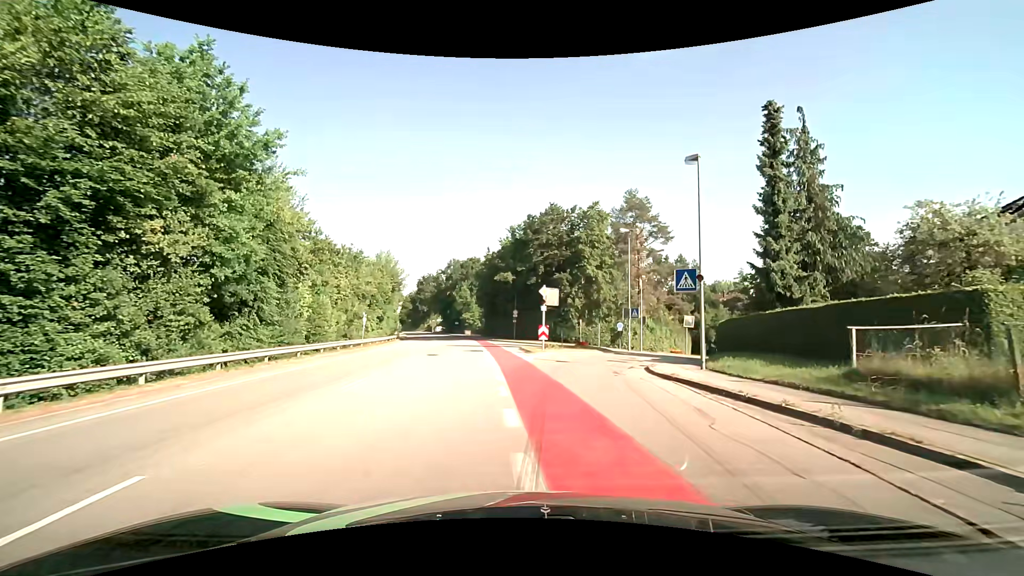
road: unclassified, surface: asphalt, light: Day
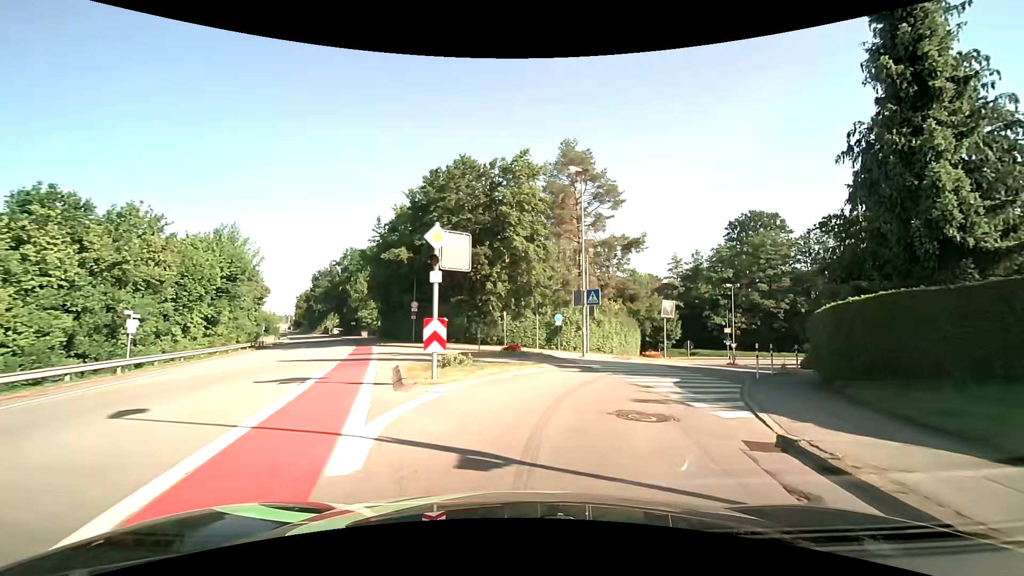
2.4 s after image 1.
(+1.0, +15.9) m; +10°
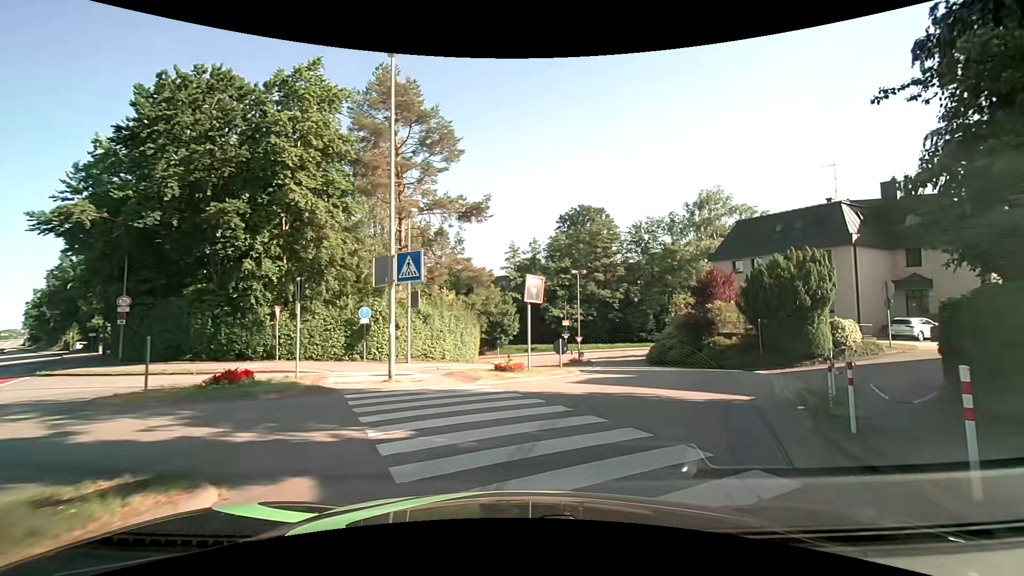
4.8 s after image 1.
(+1.6, +12.1) m; +19°
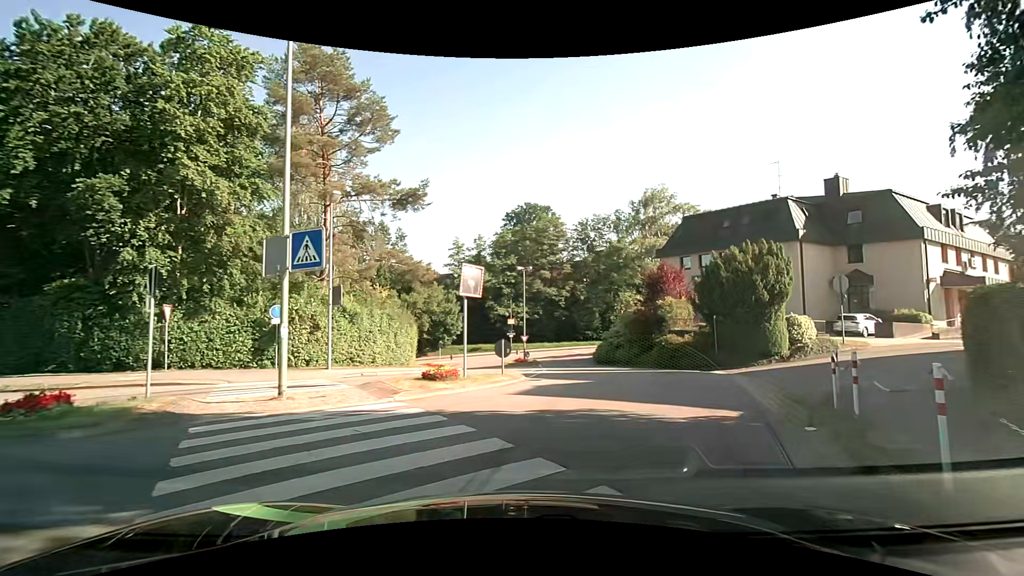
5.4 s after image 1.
(+0.1, +2.7) m; +6°
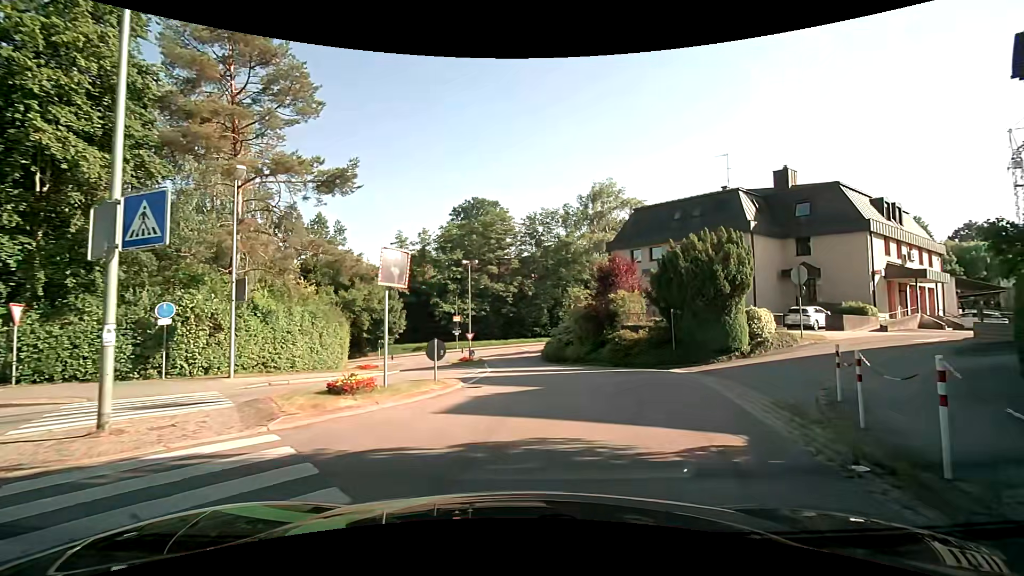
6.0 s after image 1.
(+0.1, +2.7) m; +5°
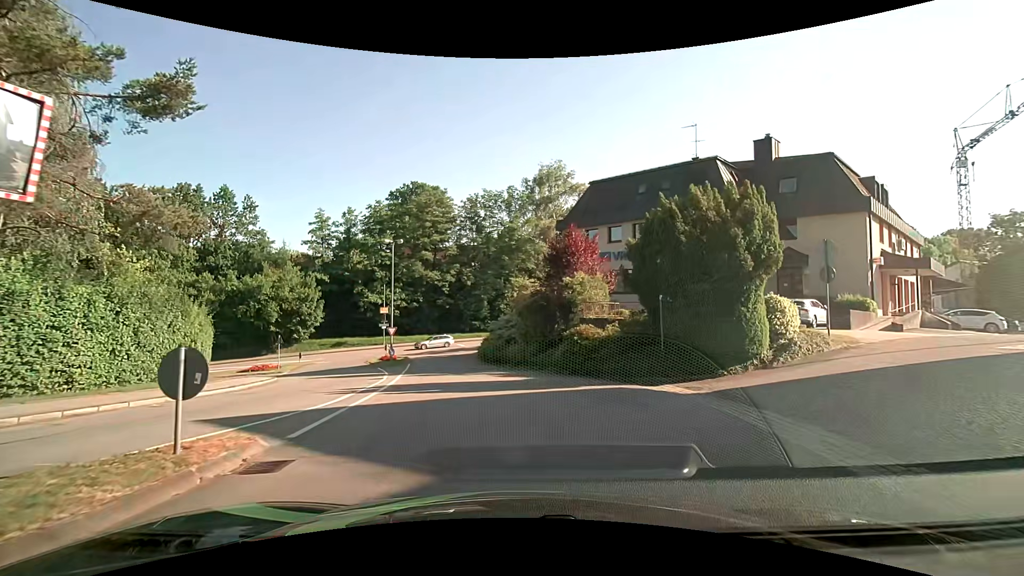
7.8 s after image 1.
(+0.7, +7.8) m; +7°
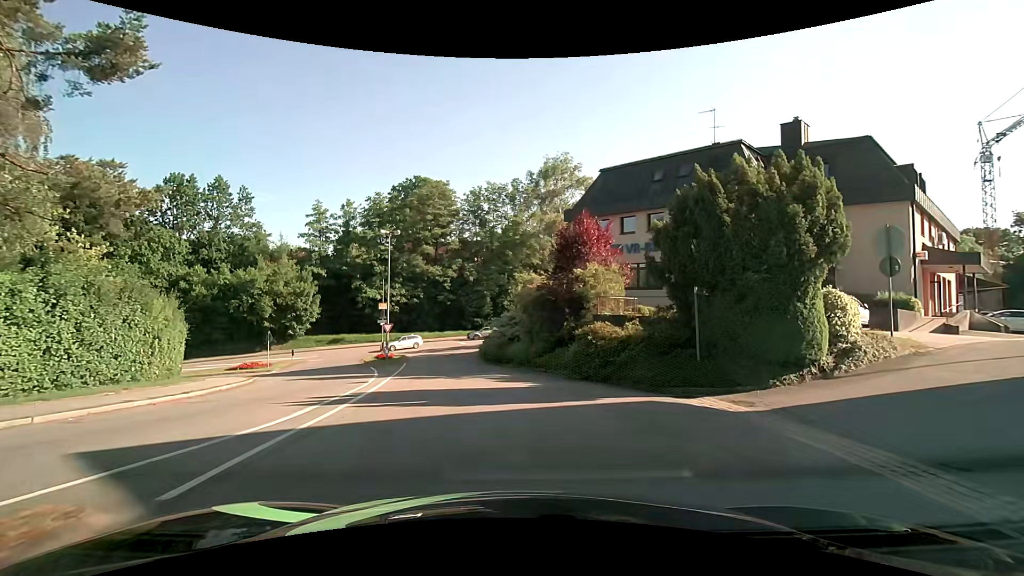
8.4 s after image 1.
(0.0, +2.6) m; +1°
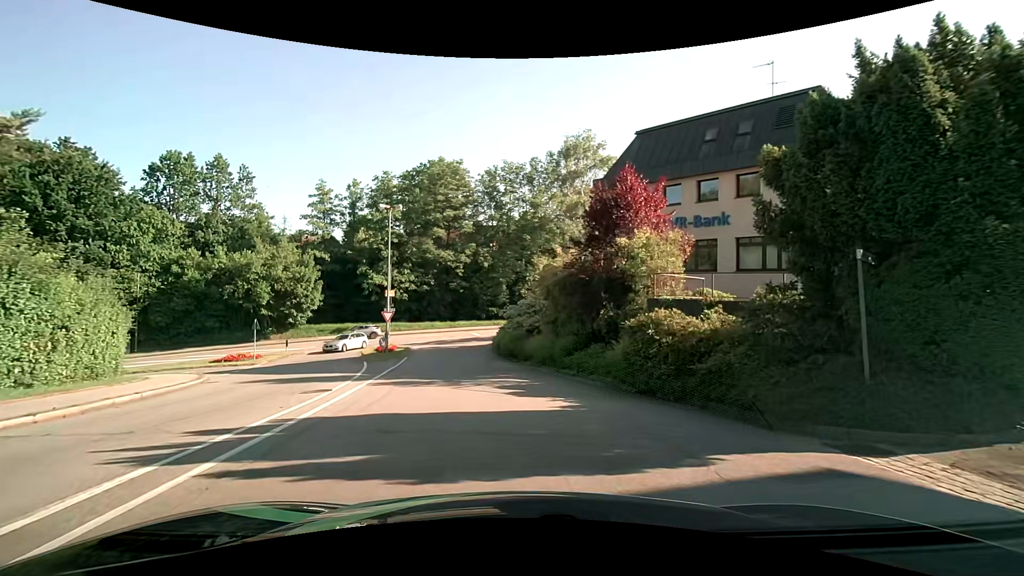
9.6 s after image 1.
(-0.1, +5.3) m; -2°
(-1, +10) (-3, +20) (-5, +30) (-7, +39) (-10, +49) (-19, +52) (-29, +50) (-38, +47) (-47, +42) (-55, +36) m
